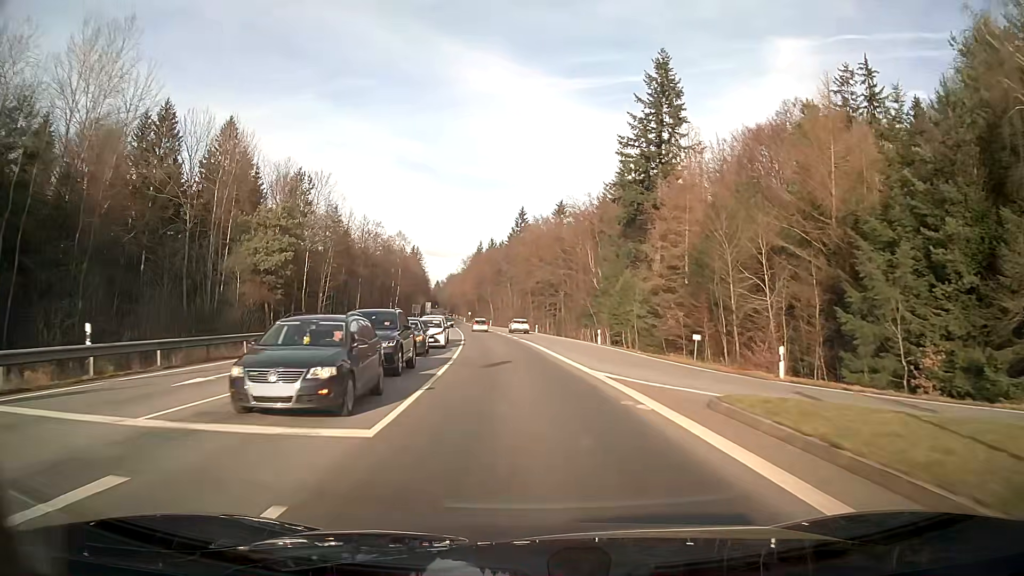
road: secondary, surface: asphalt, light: Day
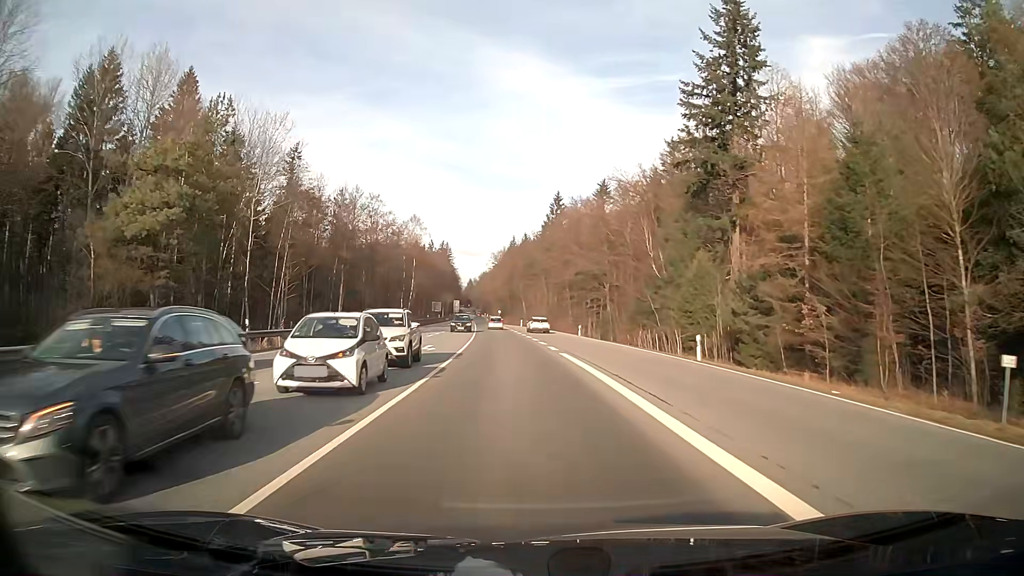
(-0.5, +20.7) m; -3°
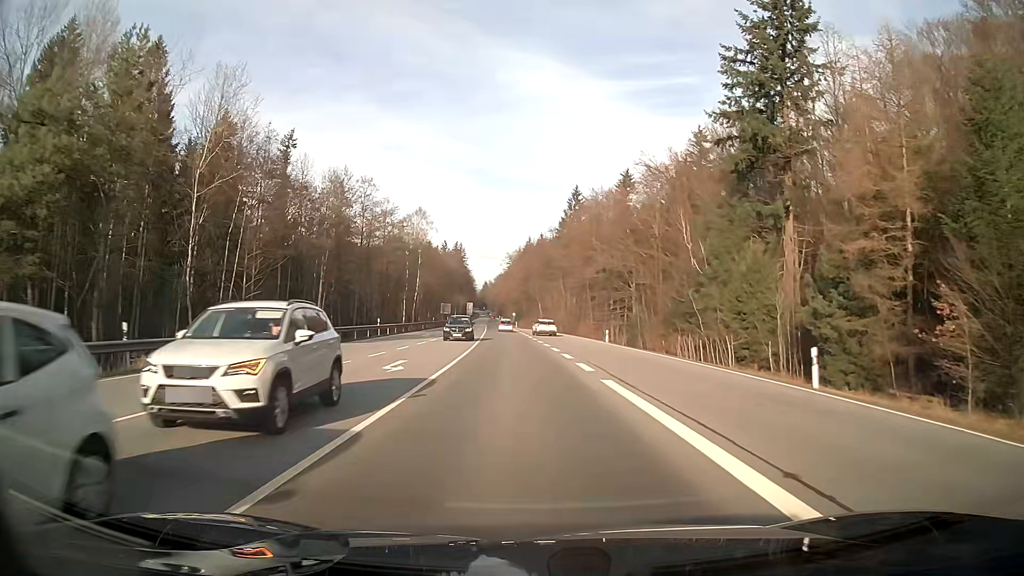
(-0.1, +10.4) m; -1°
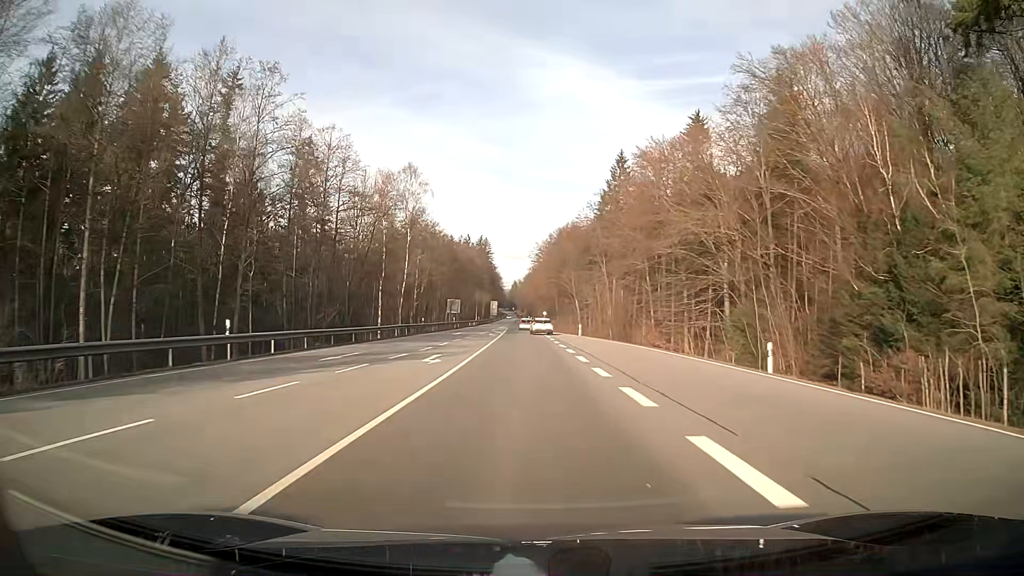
(-0.7, +31.6) m; -3°
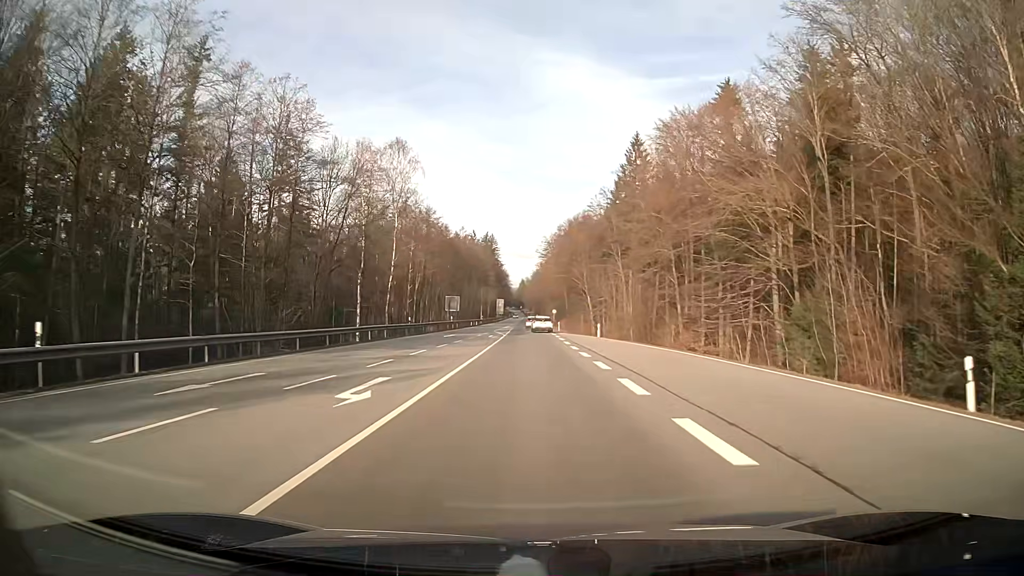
(0.0, +10.6) m; -1°
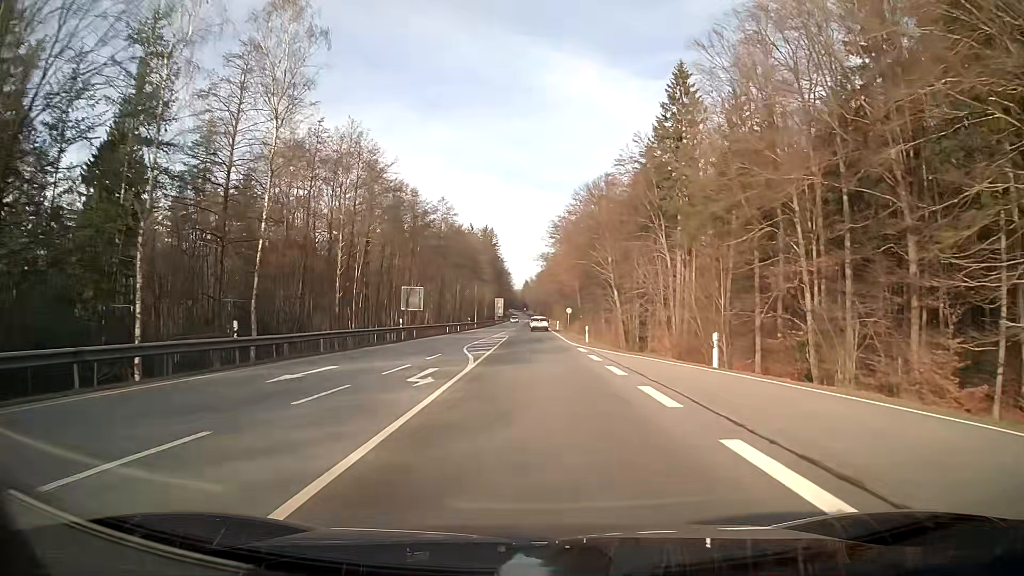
(-0.2, +31.9) m; 0°
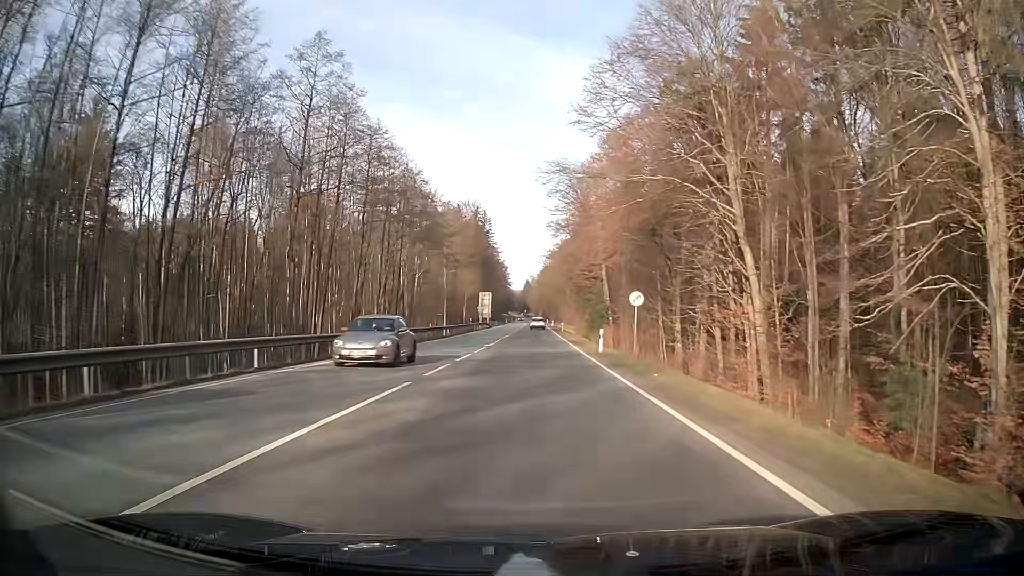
(+0.1, +53.4) m; 0°
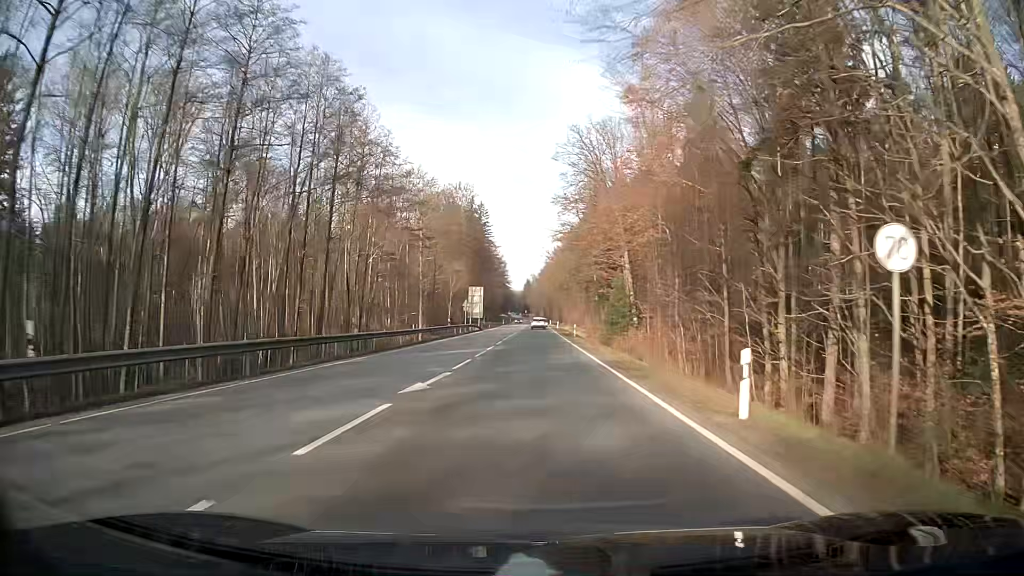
(-0.1, +21.6) m; 0°
